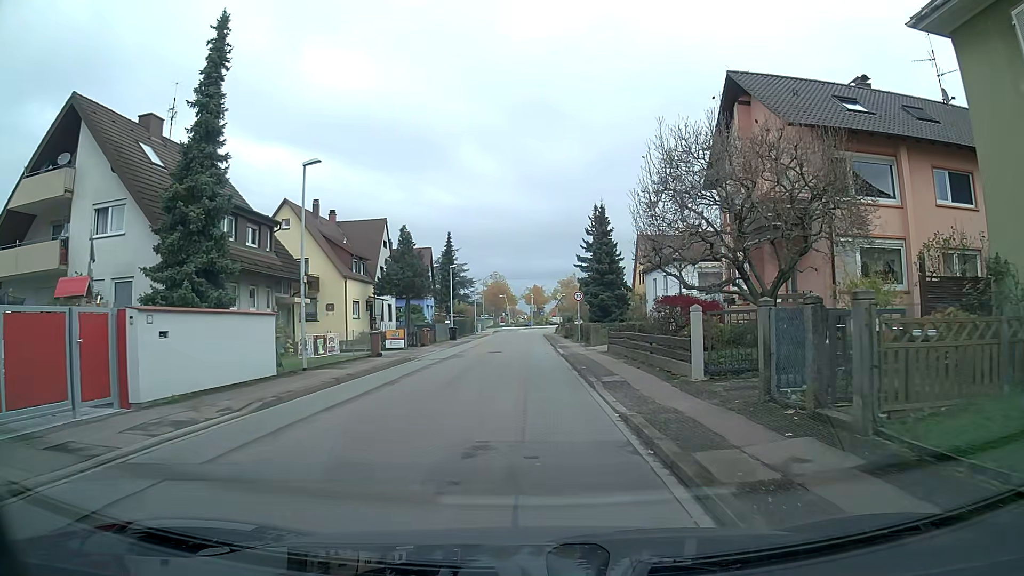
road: tertiary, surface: asphalt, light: Day
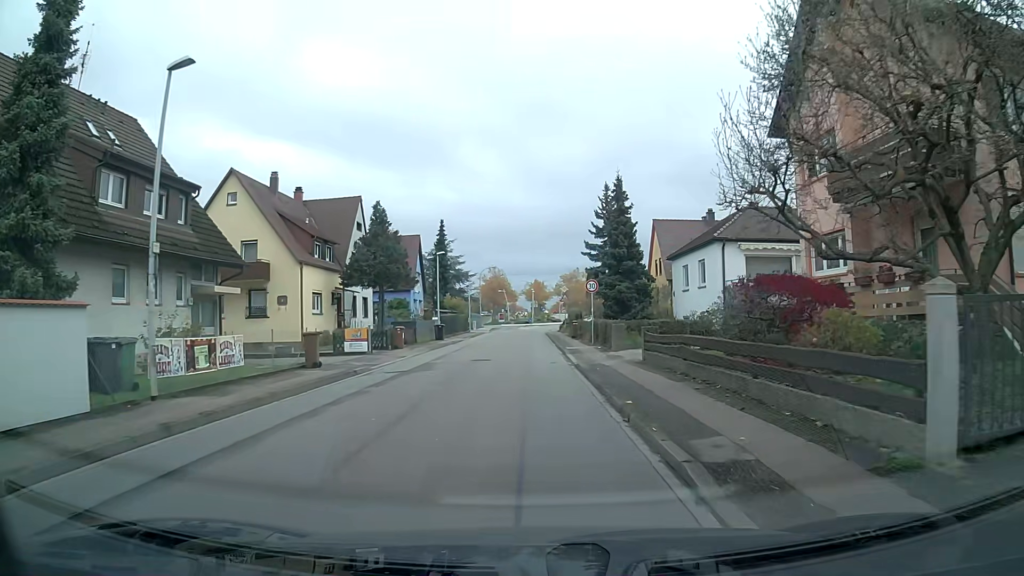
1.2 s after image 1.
(0.0, +8.5) m; 0°
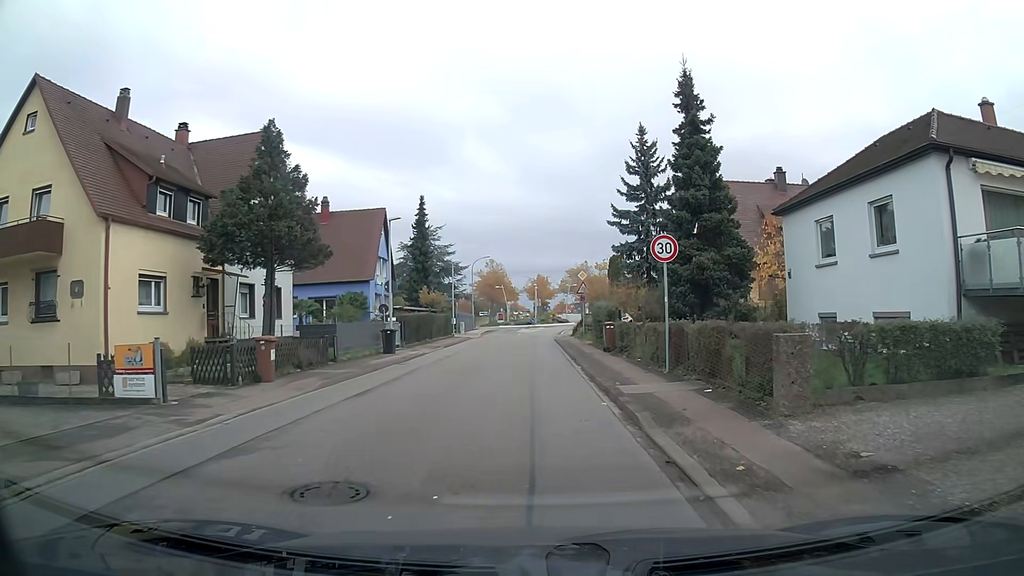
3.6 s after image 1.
(0.0, +17.0) m; 0°
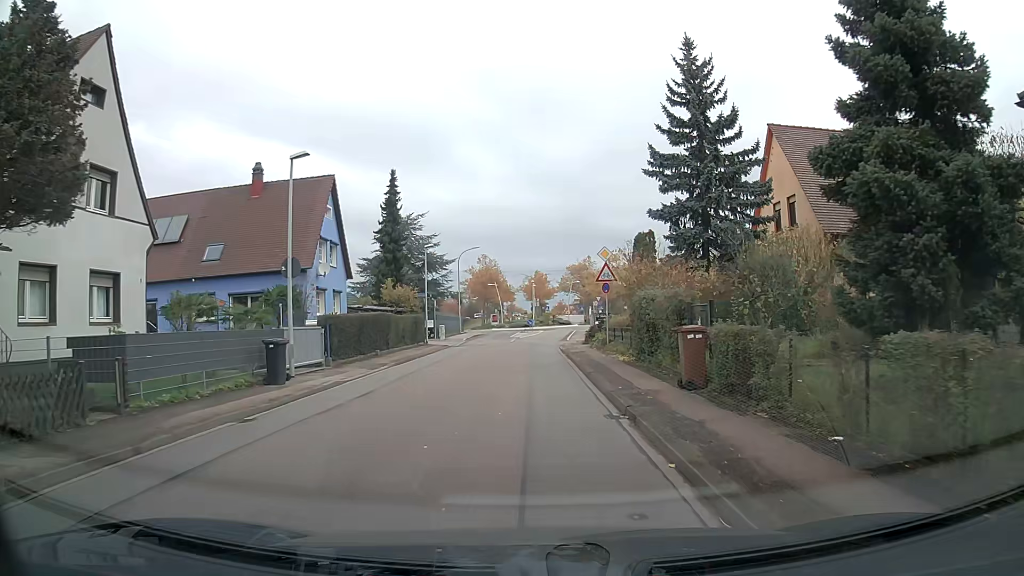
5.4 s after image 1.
(0.0, +12.9) m; 0°
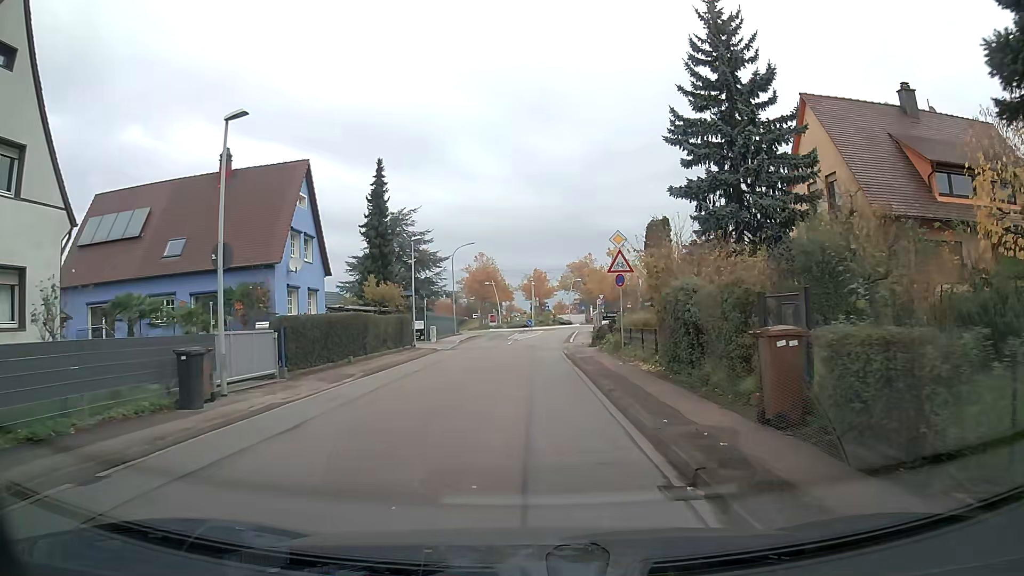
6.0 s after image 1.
(0.0, +4.3) m; 0°
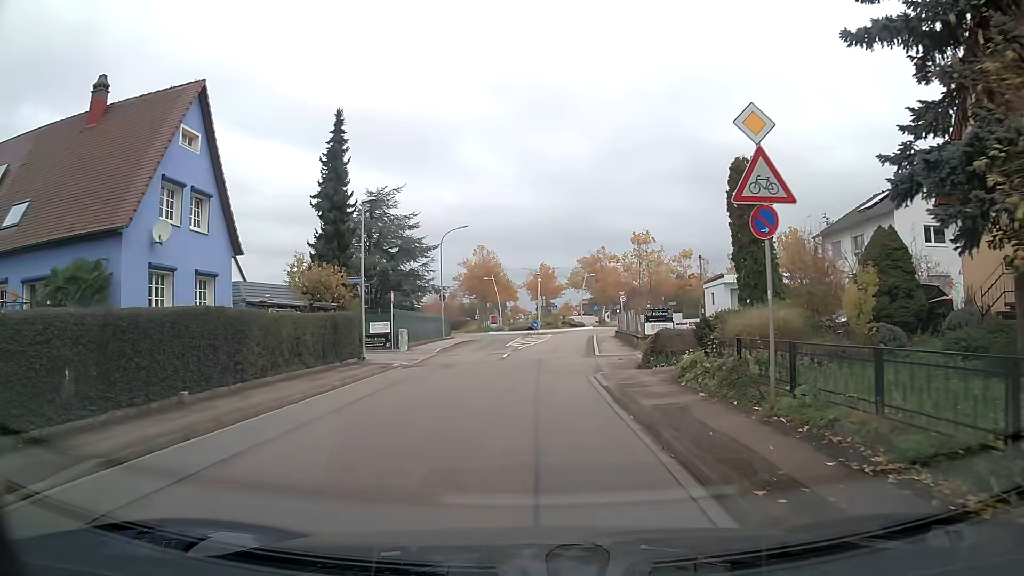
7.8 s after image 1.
(-0.1, +12.7) m; -1°
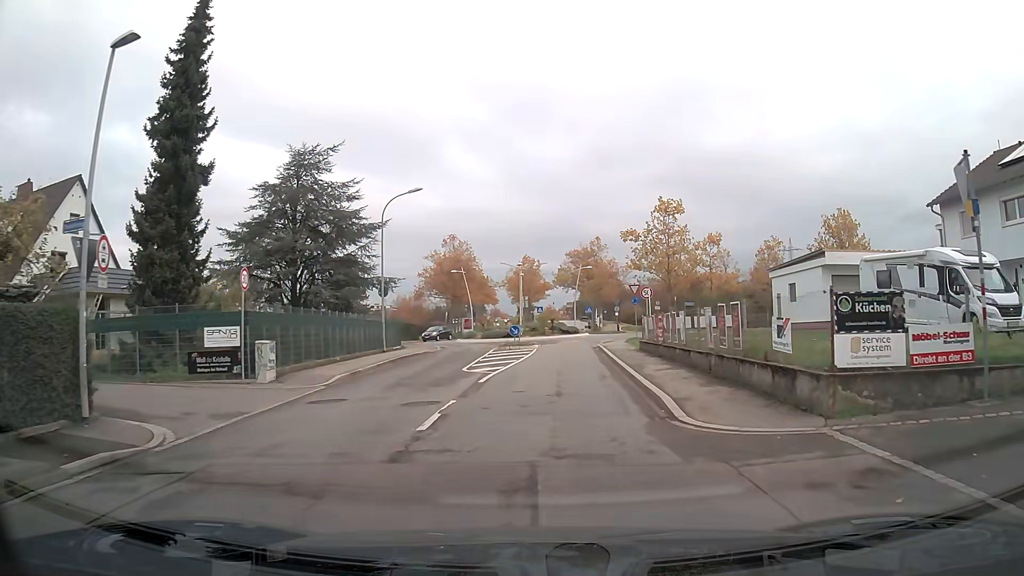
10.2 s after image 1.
(+0.2, +16.5) m; +2°
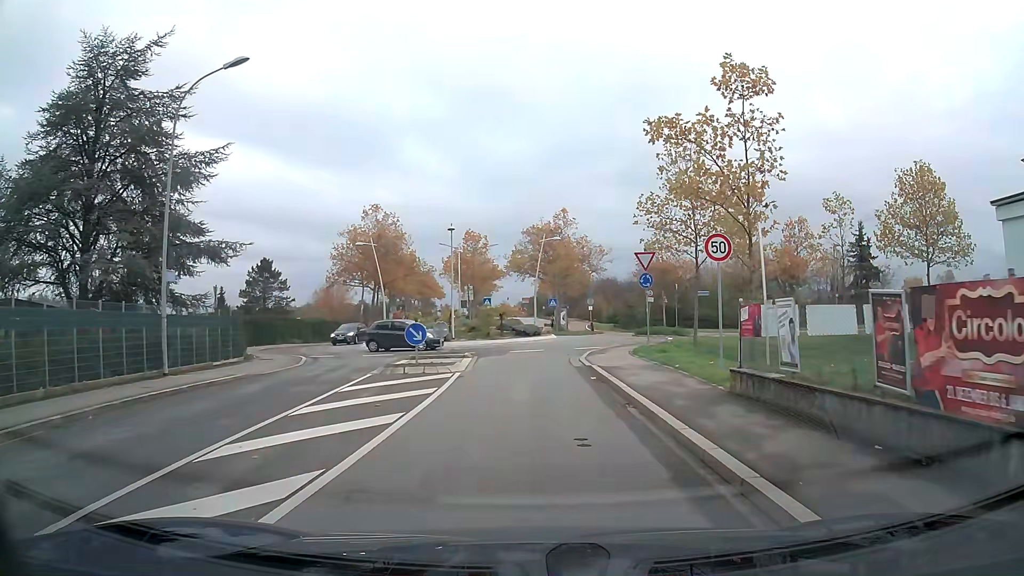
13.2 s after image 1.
(+0.8, +19.7) m; +3°
